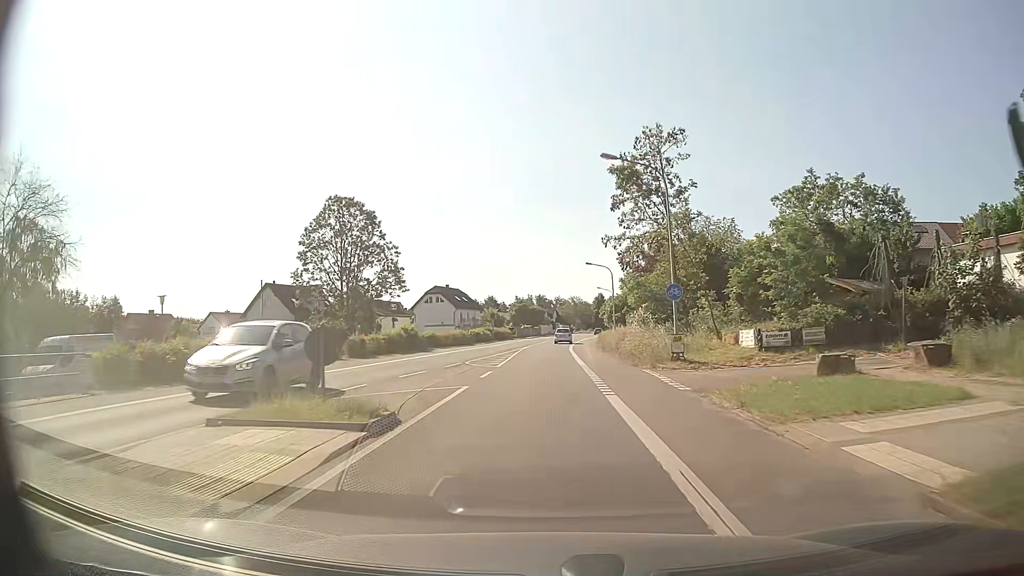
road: primary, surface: asphalt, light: Day
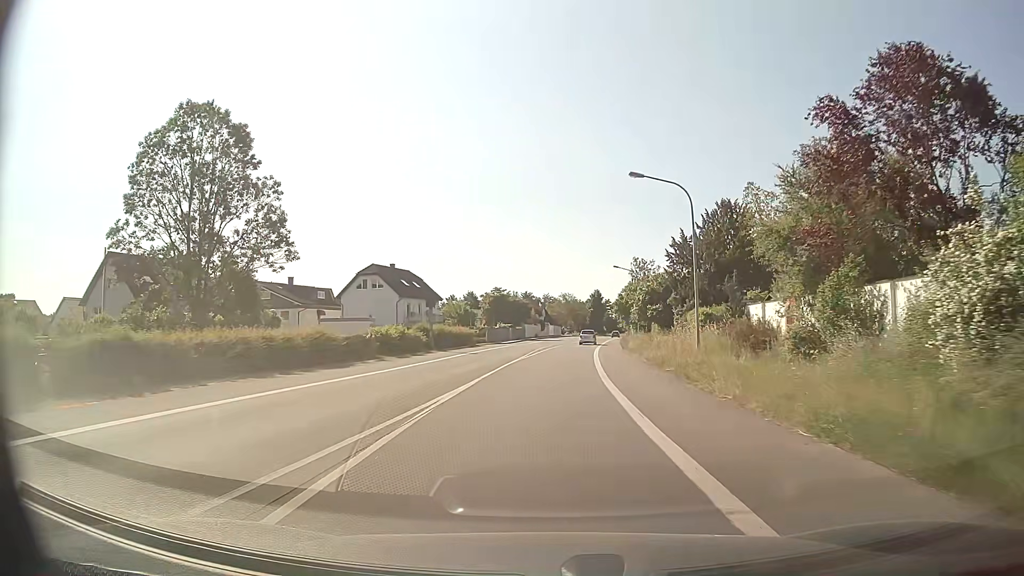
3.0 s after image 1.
(-0.2, +38.2) m; +1°
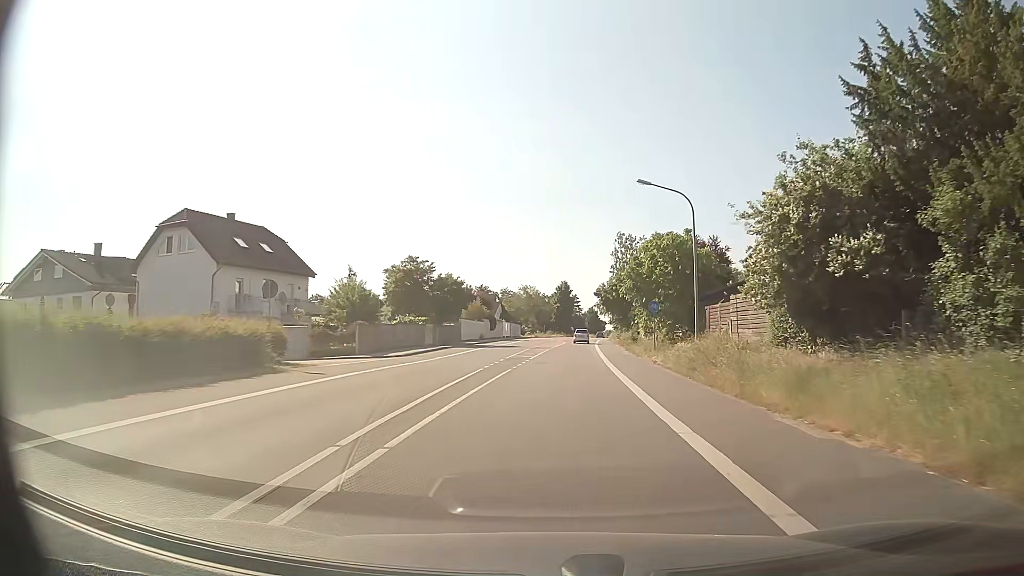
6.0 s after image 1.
(+1.1, +38.5) m; +3°
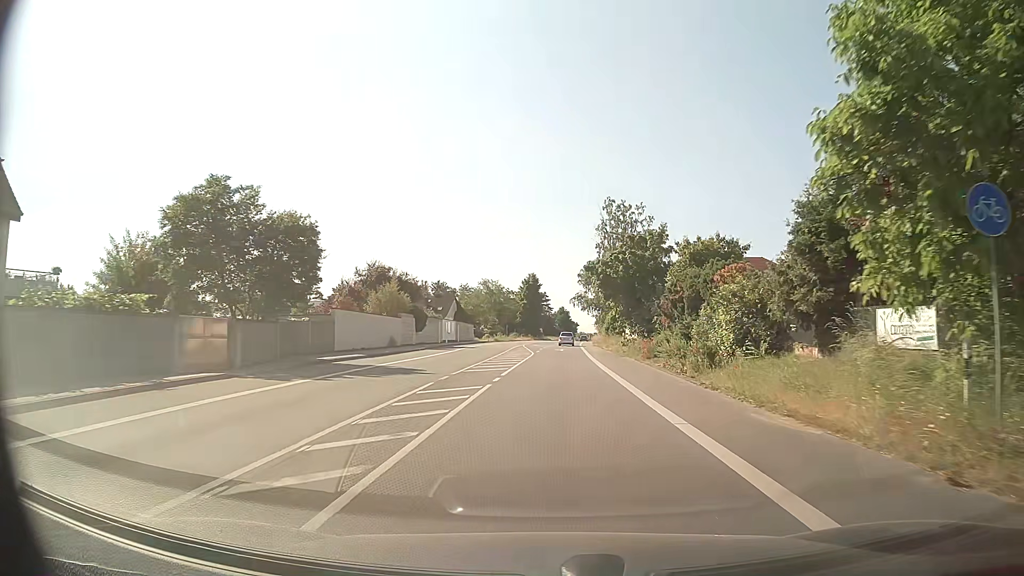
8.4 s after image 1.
(+0.8, +30.9) m; +3°
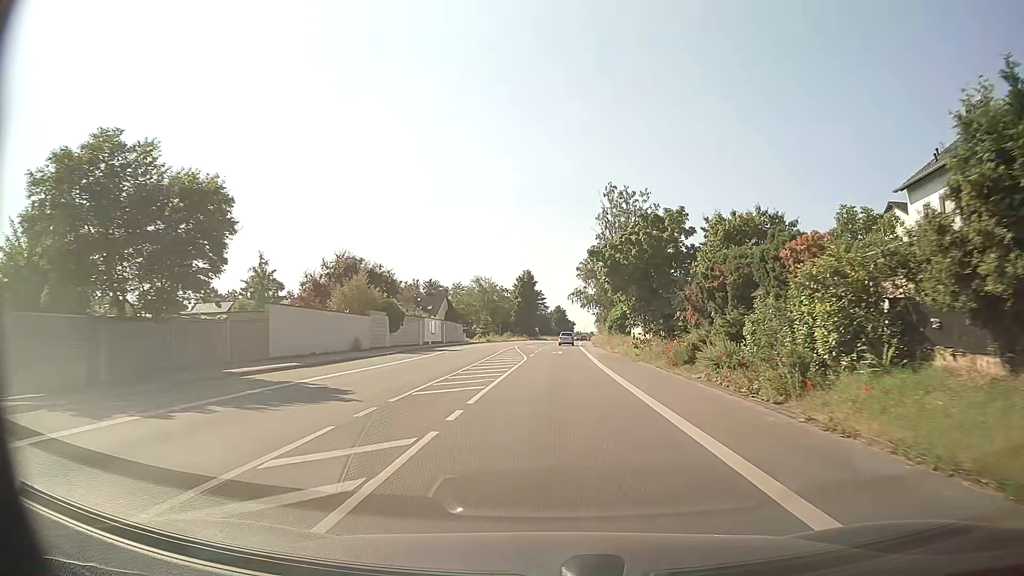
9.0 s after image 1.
(+0.1, +7.7) m; +1°
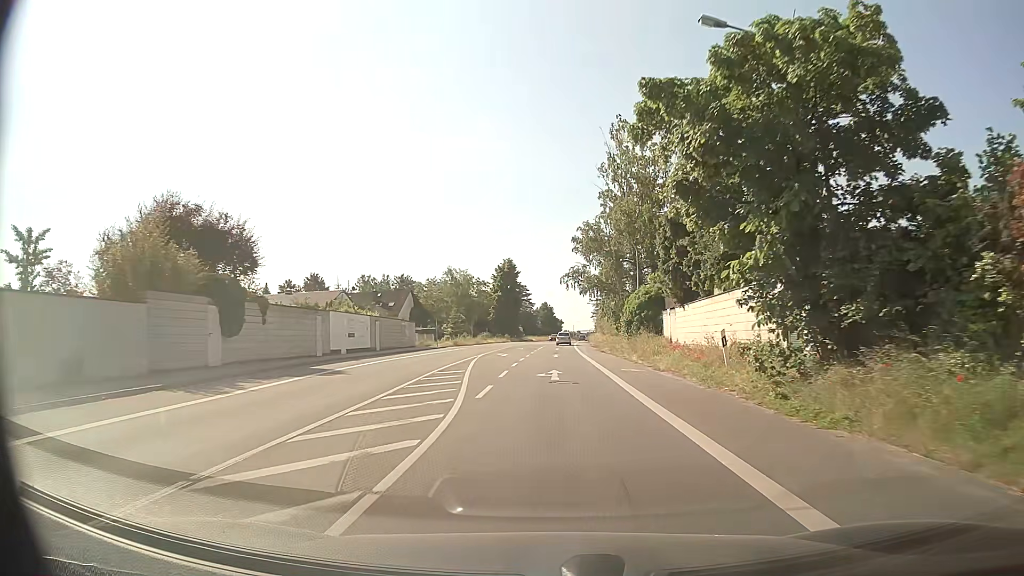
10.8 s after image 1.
(+0.2, +23.2) m; +1°
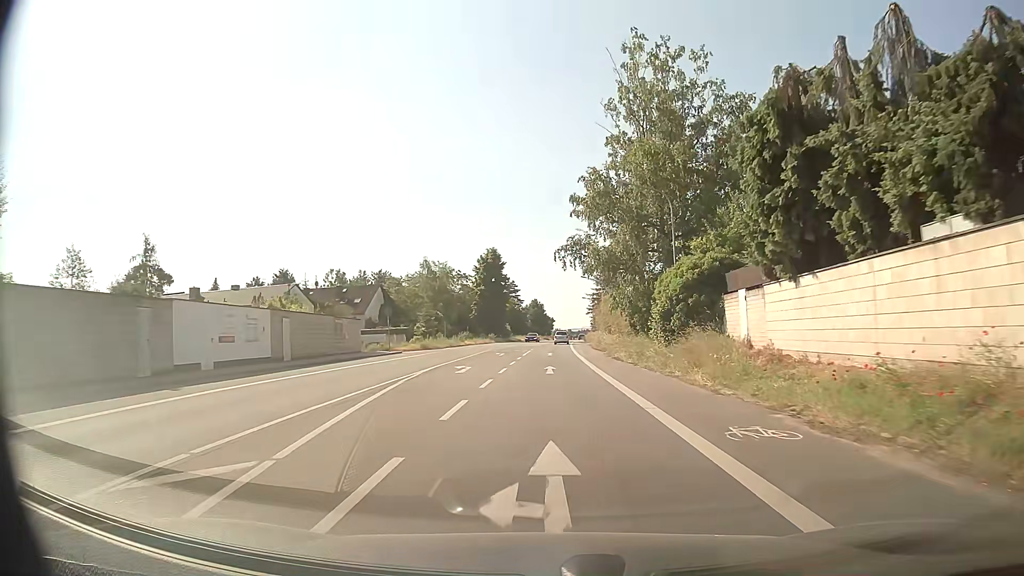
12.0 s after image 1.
(+0.1, +15.6) m; +1°
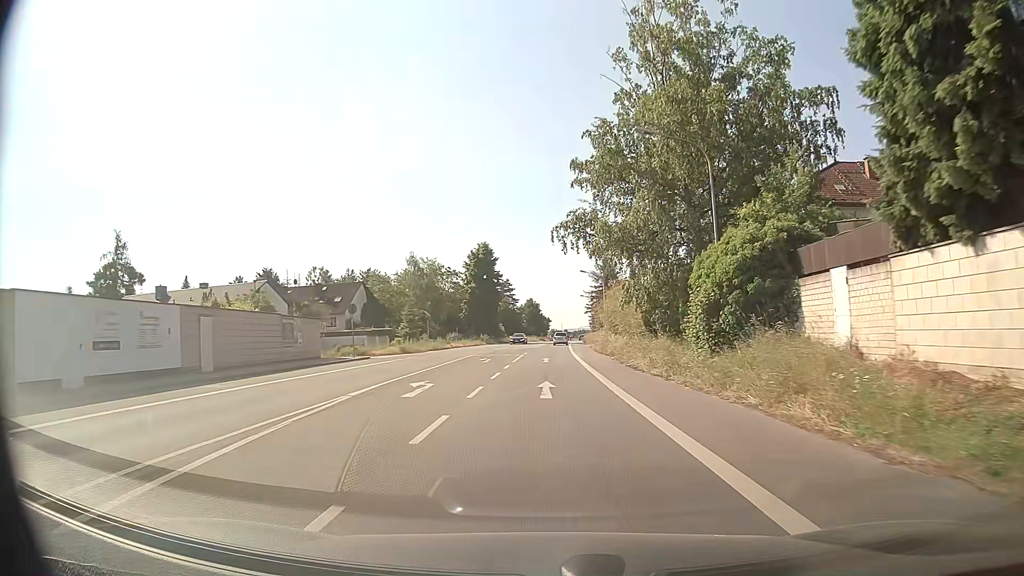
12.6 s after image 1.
(0.0, +7.8) m; 0°
(0, +10) (0, +20) (0, +30) (0, +40) (0, +50) (+1, +60) (+1, +70) (+1, +80) (+2, +90) (+2, +100) m
